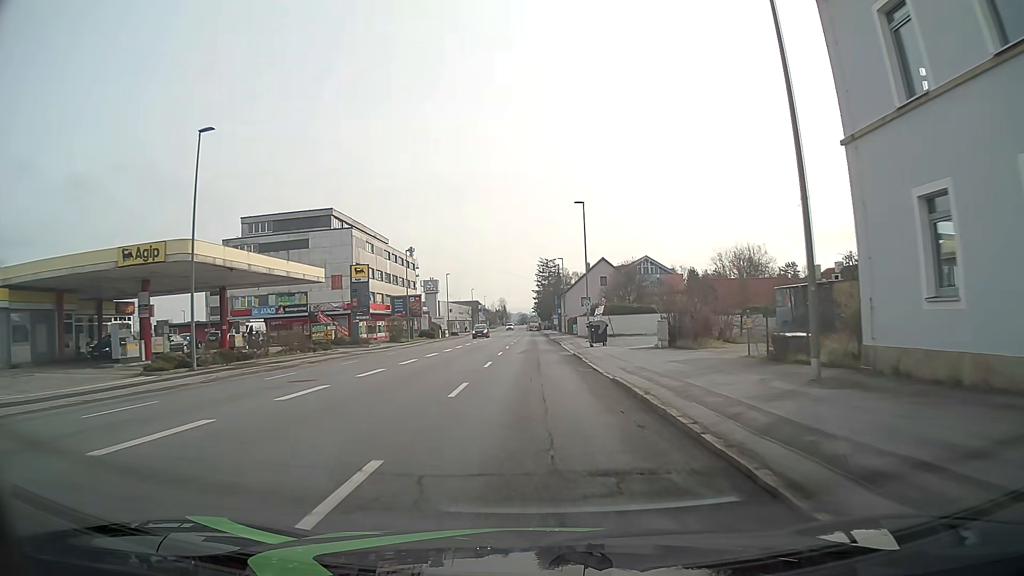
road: tertiary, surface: asphalt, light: Day
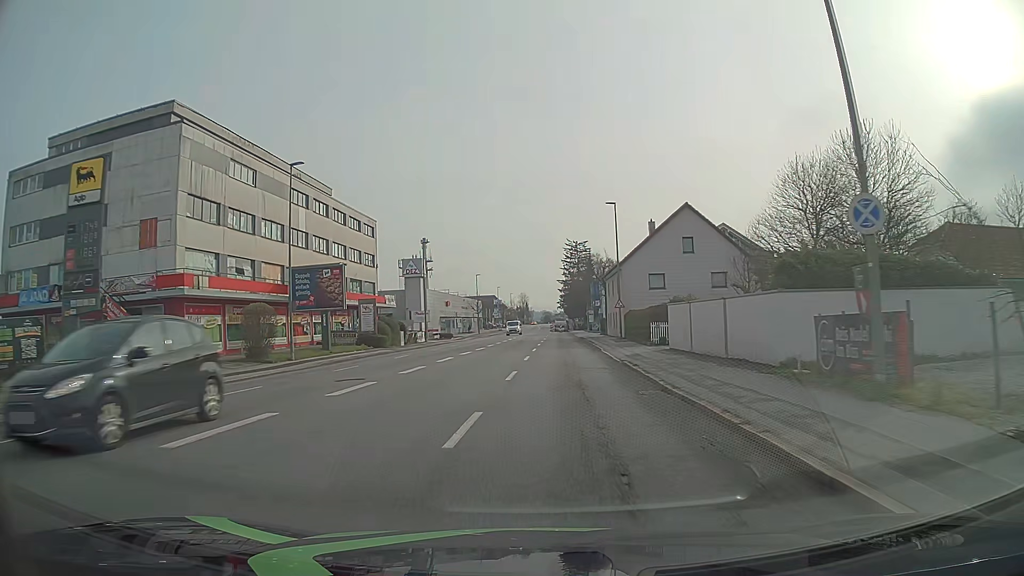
(-0.3, +41.5) m; -2°
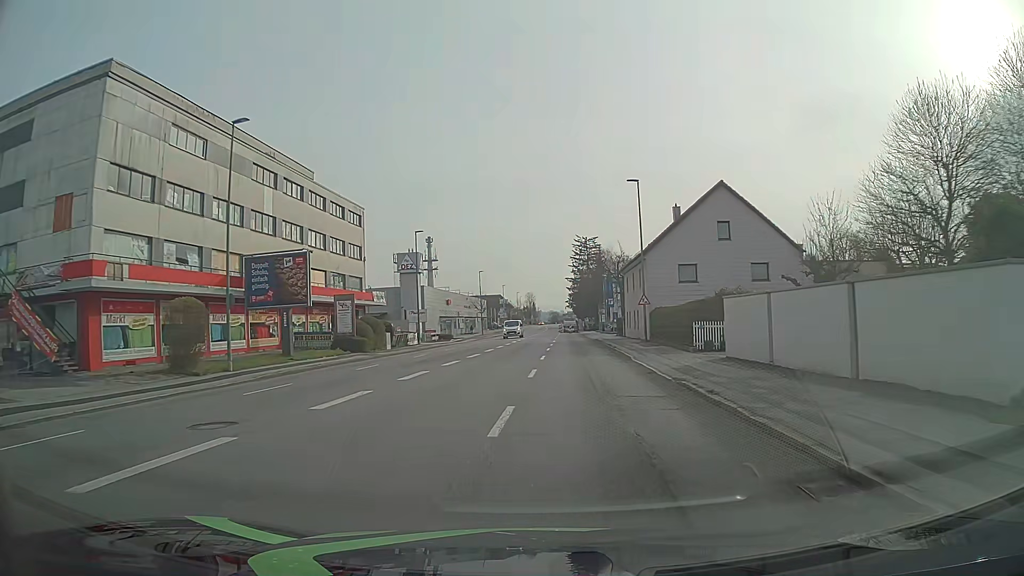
(-0.1, +8.2) m; -1°
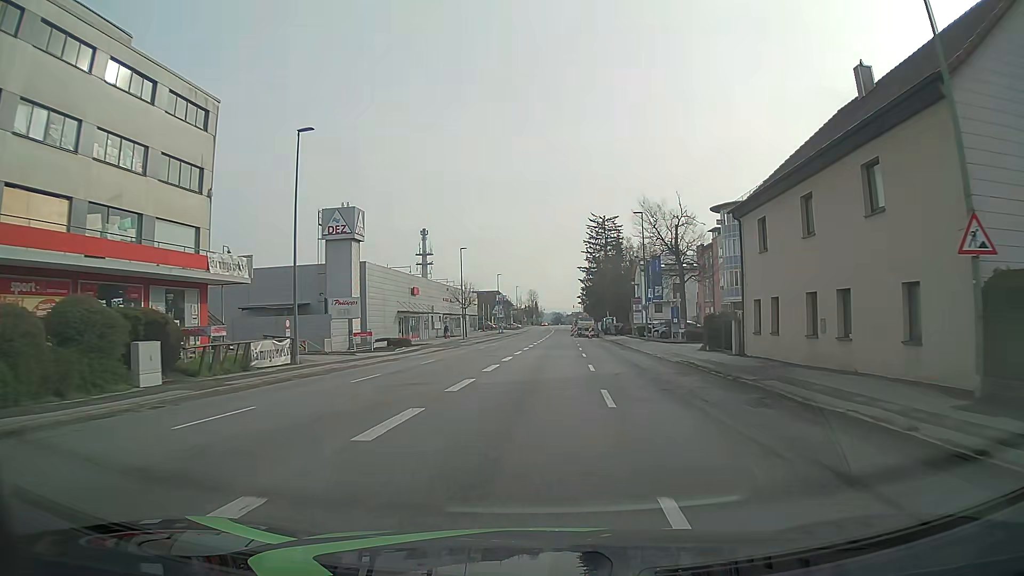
(-0.3, +32.8) m; 0°
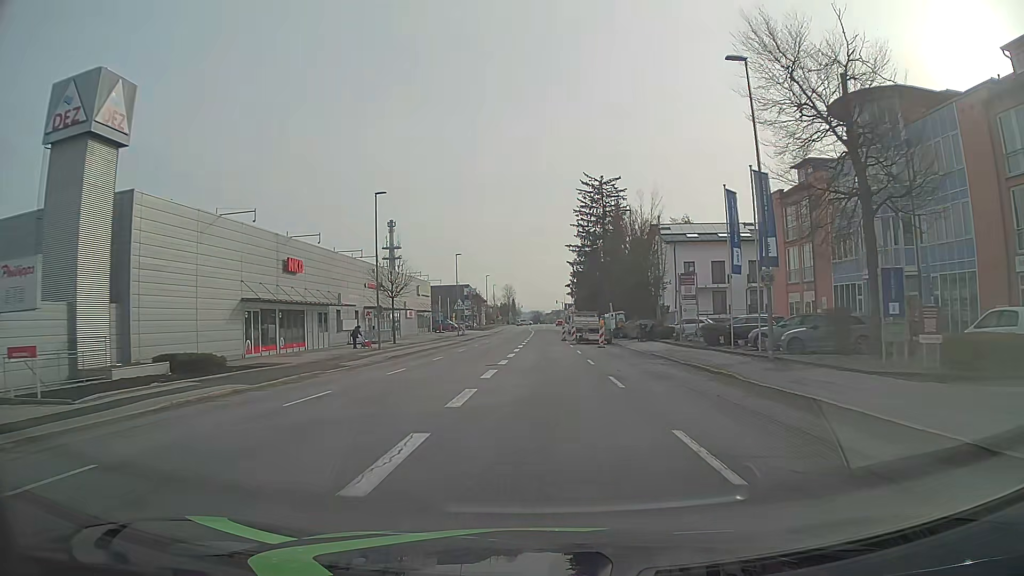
(+0.8, +32.6) m; +2°
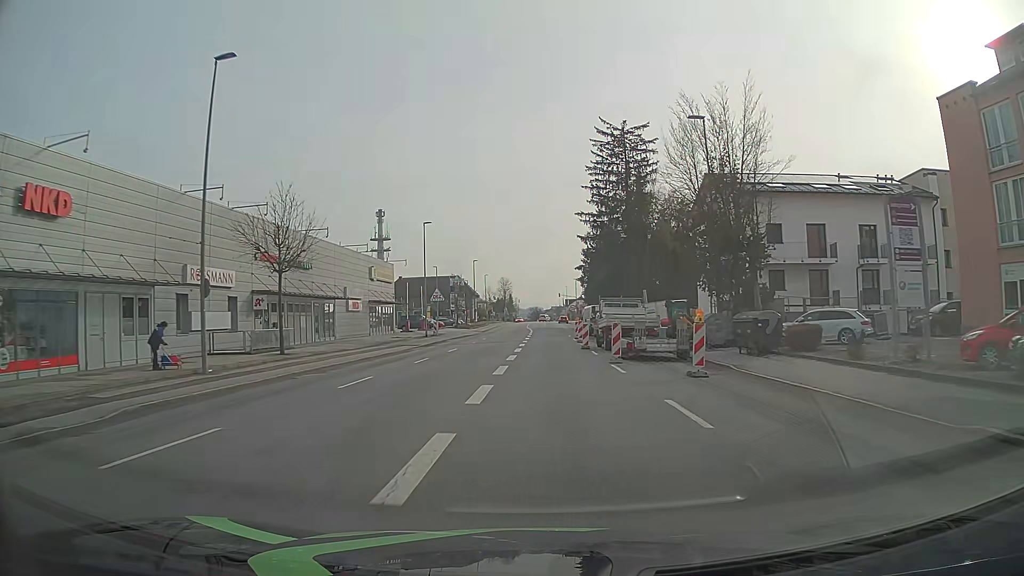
(0.0, +24.4) m; 0°
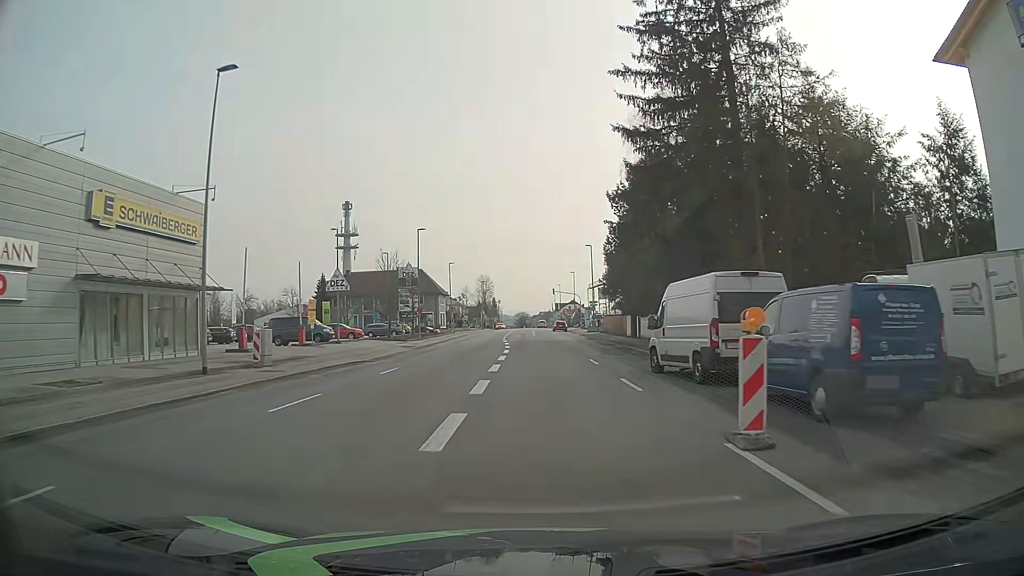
(+0.7, +40.0) m; +1°
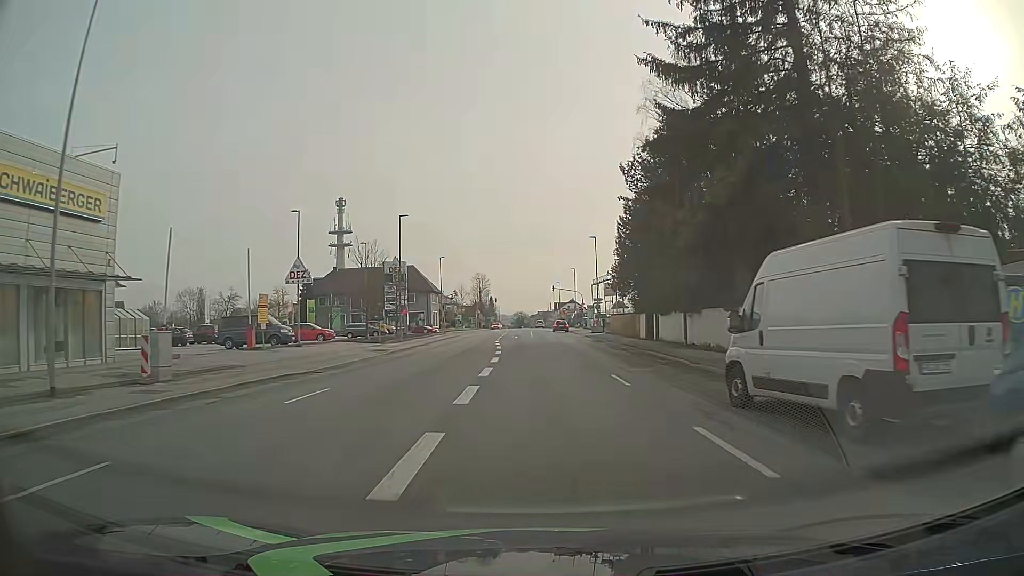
(0.0, +7.9) m; 0°
(0, +10) (0, +20) (0, +30) (-1, +40) (-1, +50) (-2, +60) (-2, +70) (-2, +80) (-2, +90) (-2, +100) m
